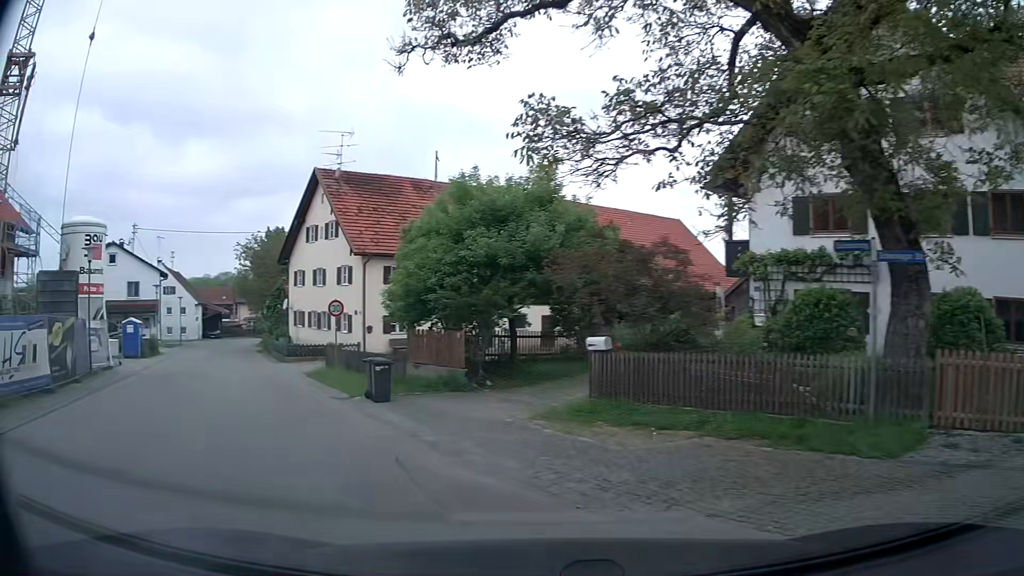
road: residential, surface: asphalt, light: Day
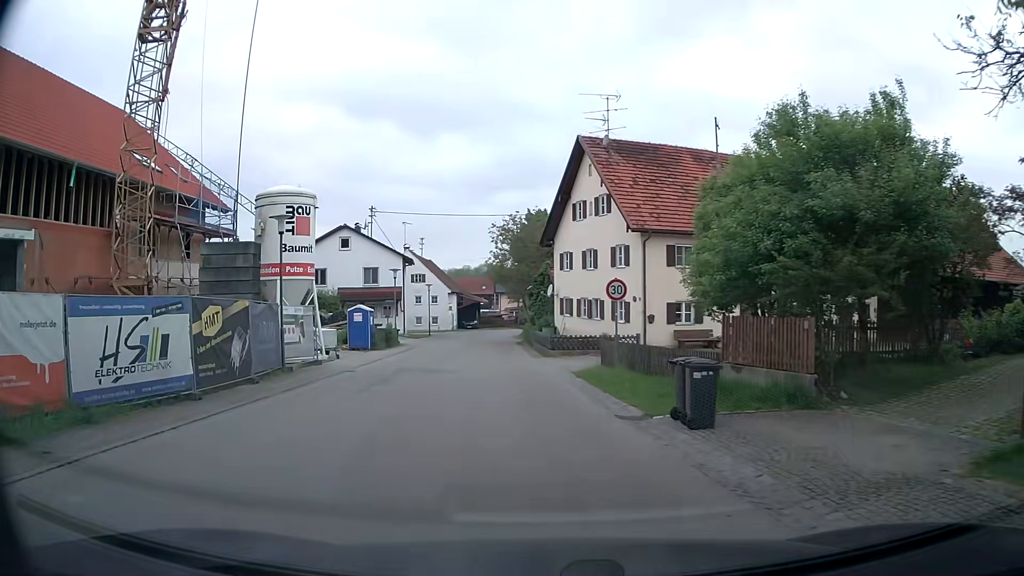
(-1.2, +5.4) m; -21°
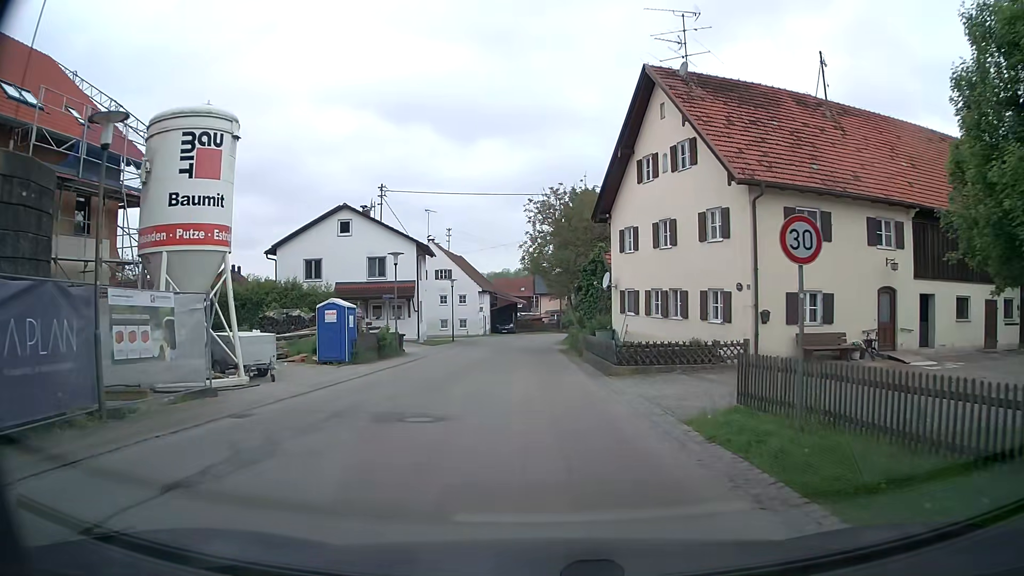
(-0.5, +10.9) m; -4°
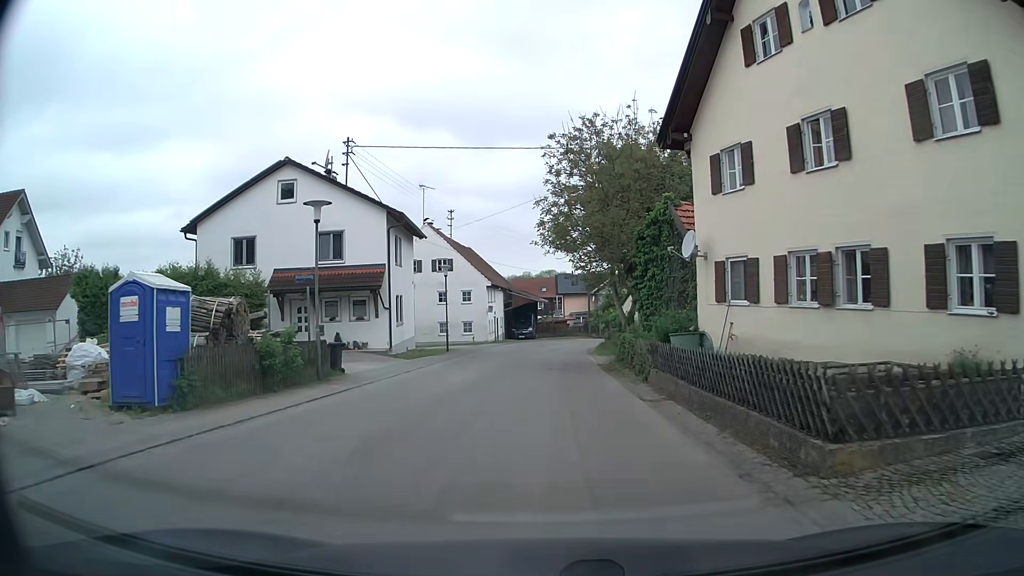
(-0.2, +13.4) m; -2°
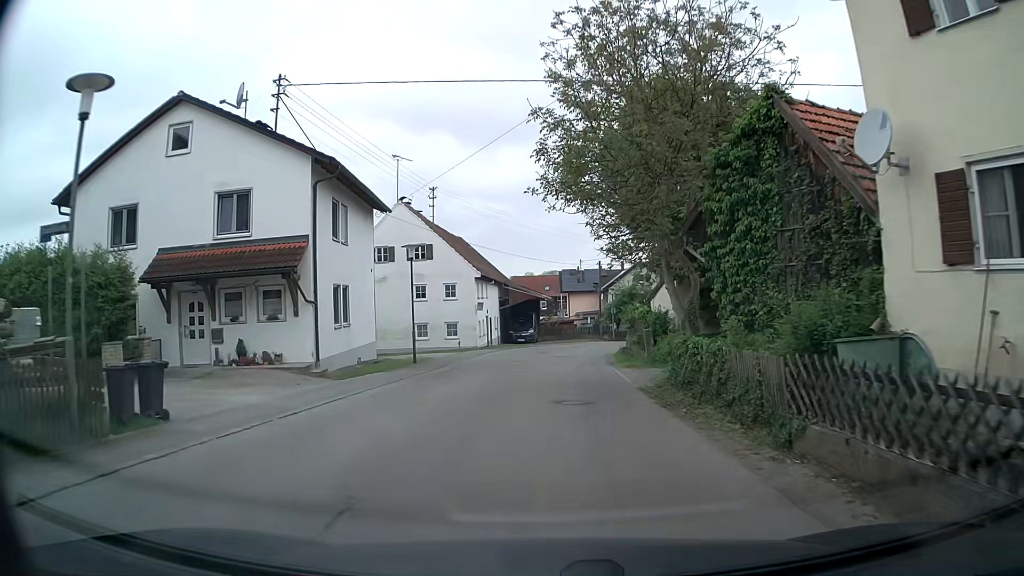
(0.0, +9.9) m; 0°
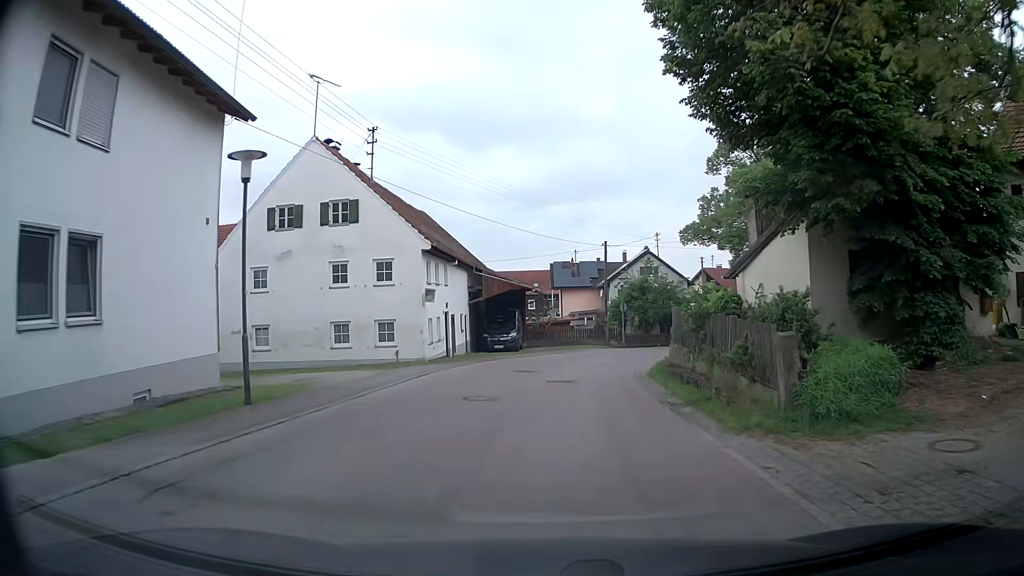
(-0.1, +14.1) m; +1°
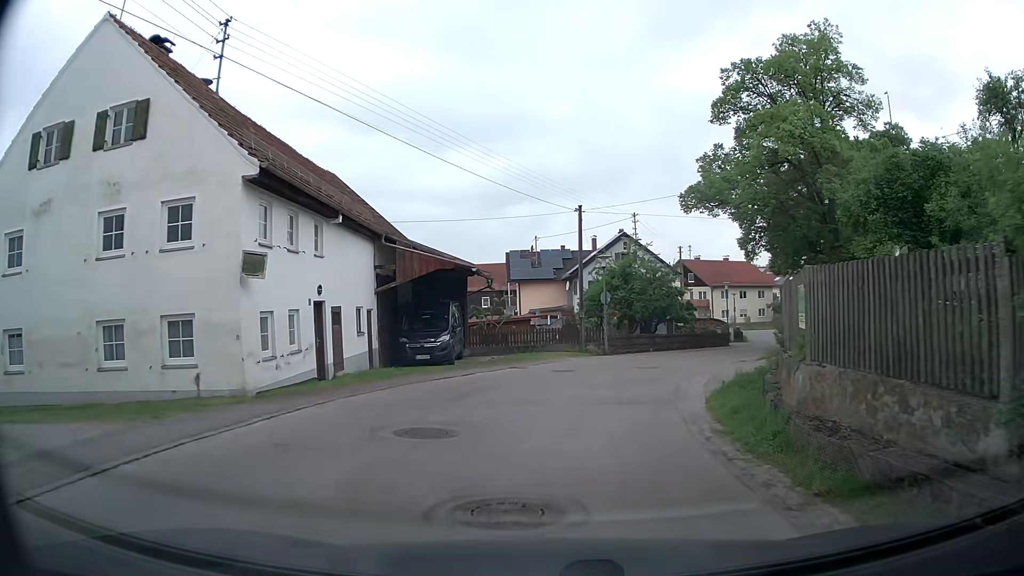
(+0.2, +12.5) m; +3°
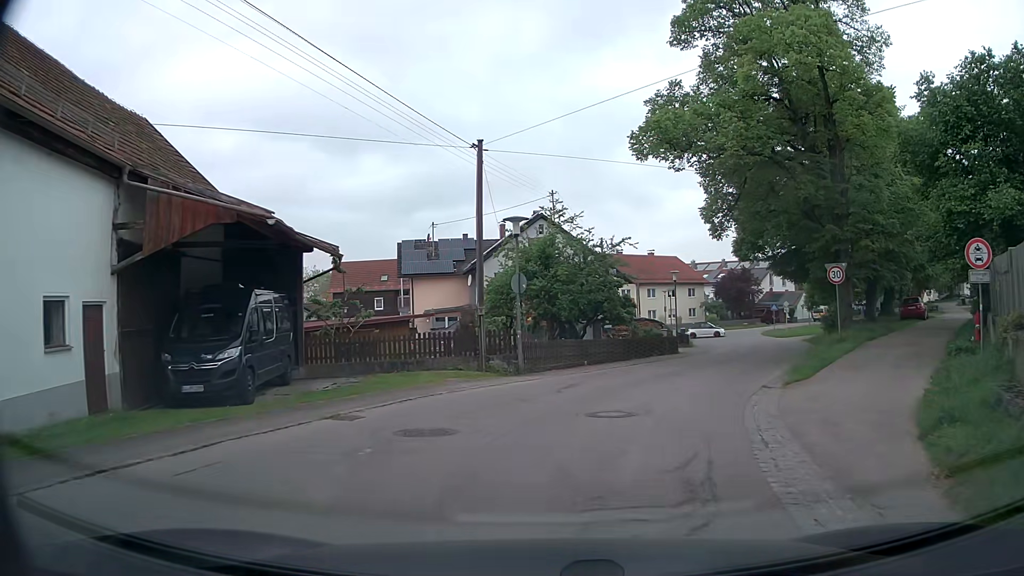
(+0.5, +11.2) m; +8°
(+1, +10) (+5, +19) (+9, +28) (+13, +37) (+16, +47) (+17, +57) (+14, +67) (+7, +73) (-3, +74) (-13, +73) m
